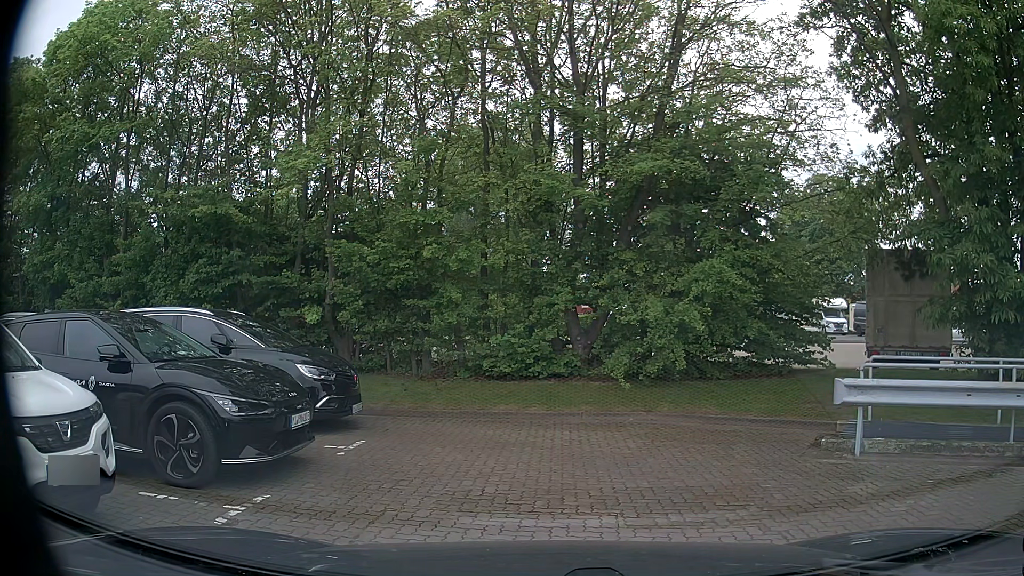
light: Day
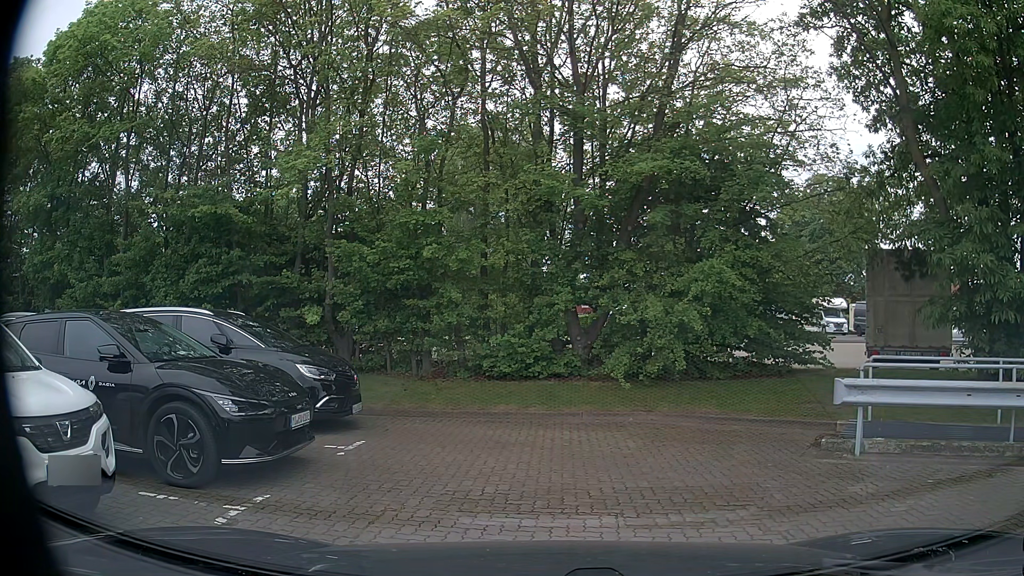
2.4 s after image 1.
(0.0, 0.0) m; 0°
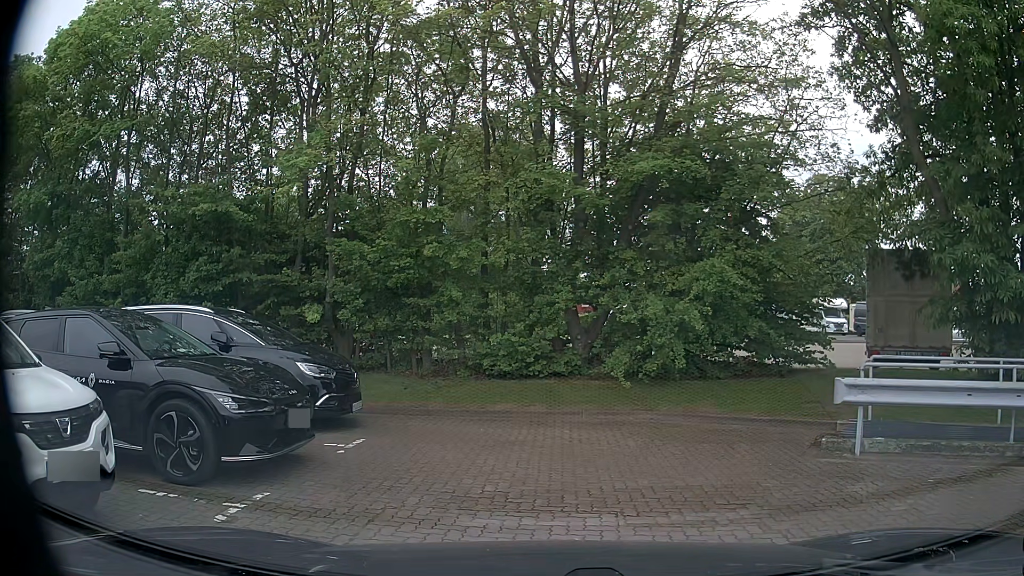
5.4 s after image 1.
(0.0, +0.1) m; 0°
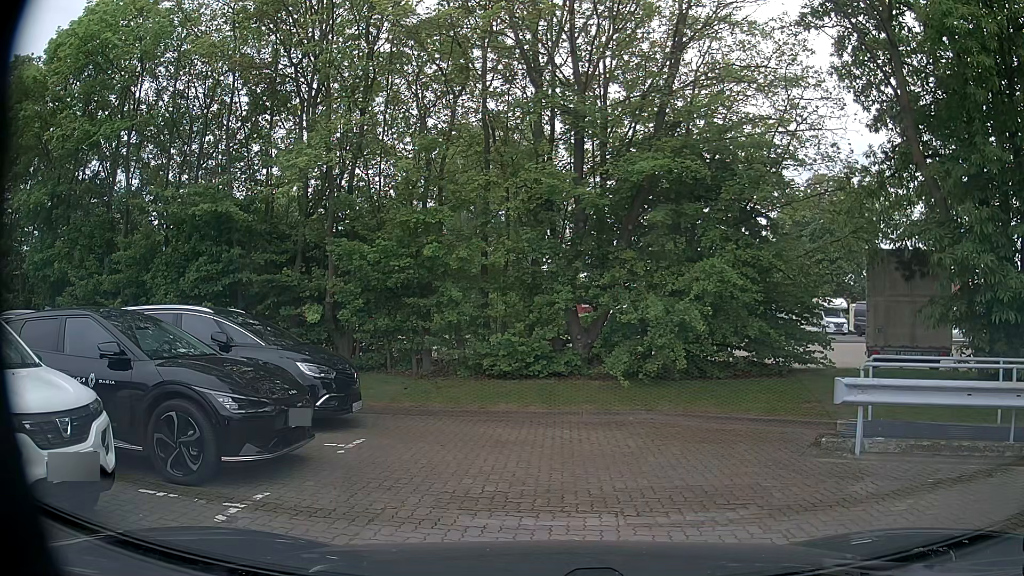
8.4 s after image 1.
(0.0, +0.1) m; 0°
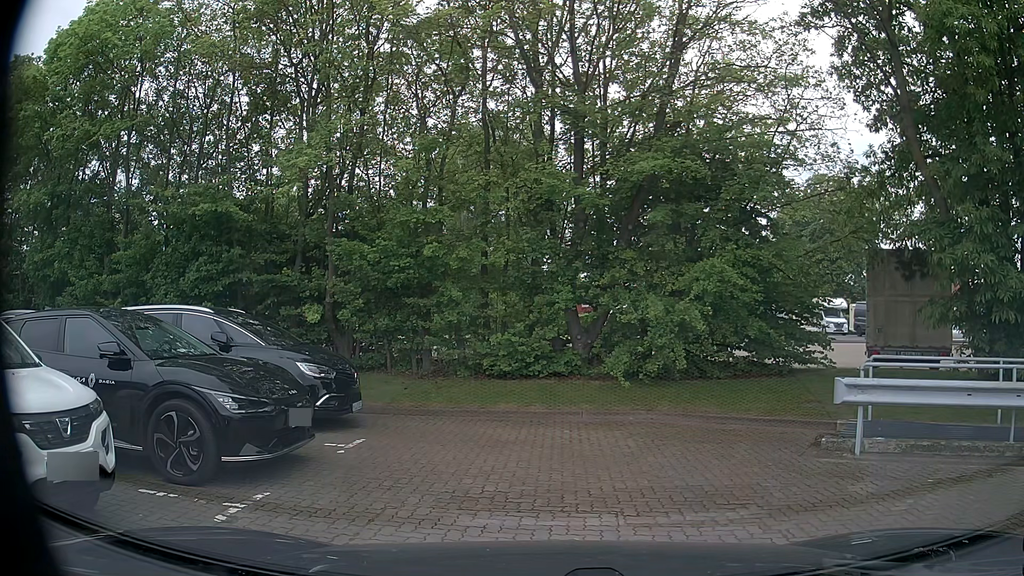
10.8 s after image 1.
(0.0, 0.0) m; 0°
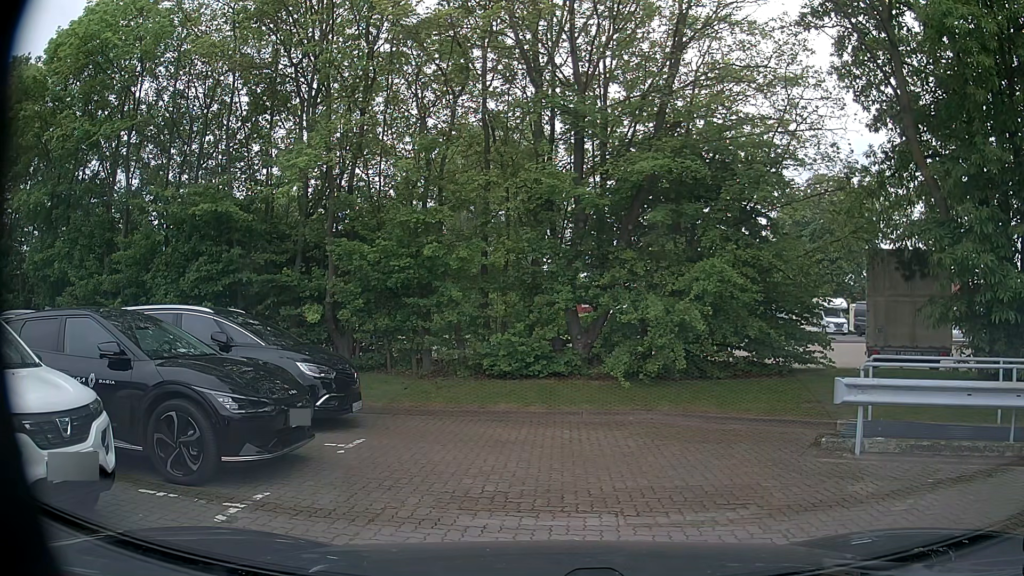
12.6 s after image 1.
(0.0, 0.0) m; 0°
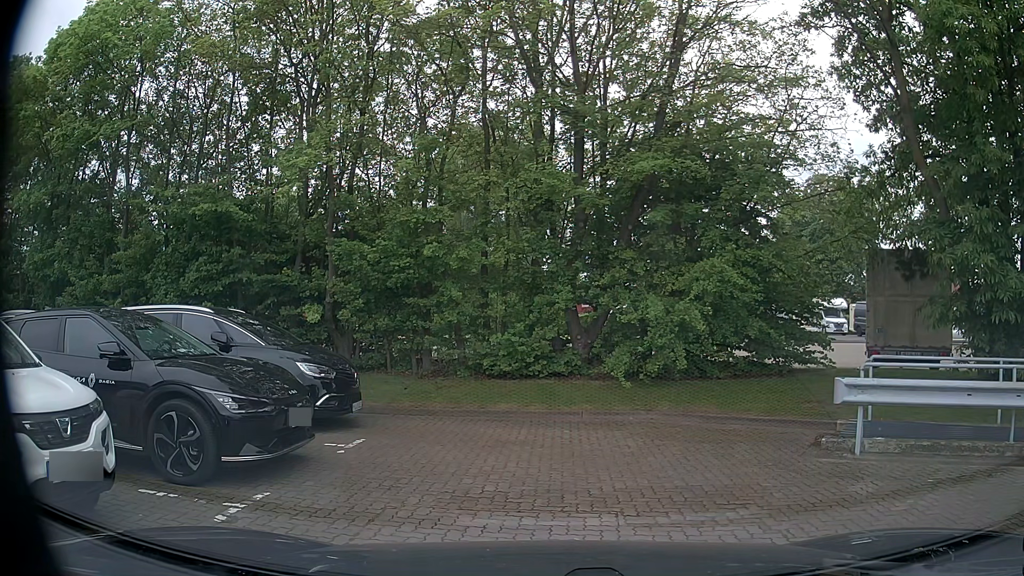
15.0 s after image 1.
(0.0, 0.0) m; 0°
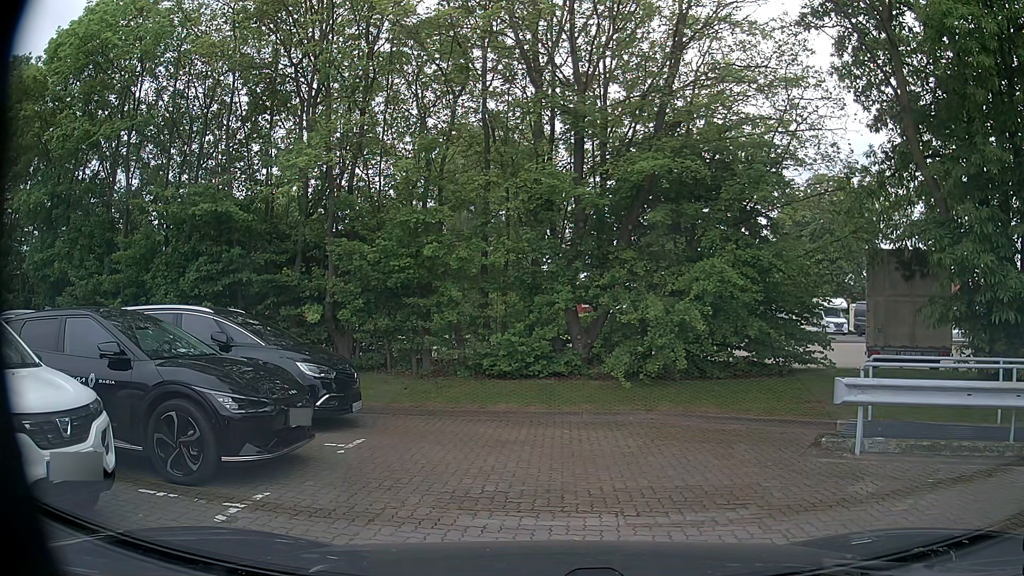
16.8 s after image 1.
(0.0, 0.0) m; 0°
